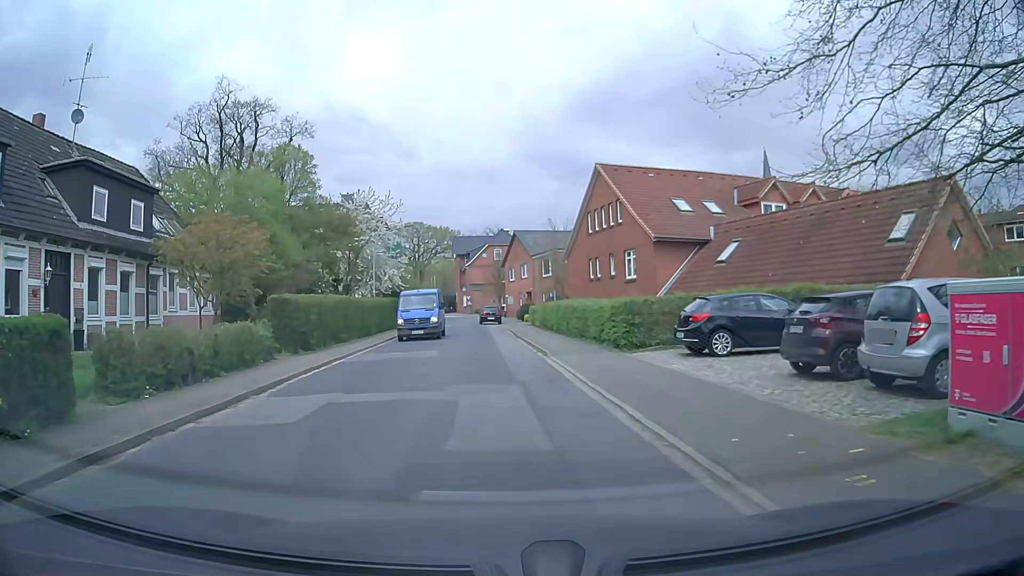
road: residential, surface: asphalt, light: Day
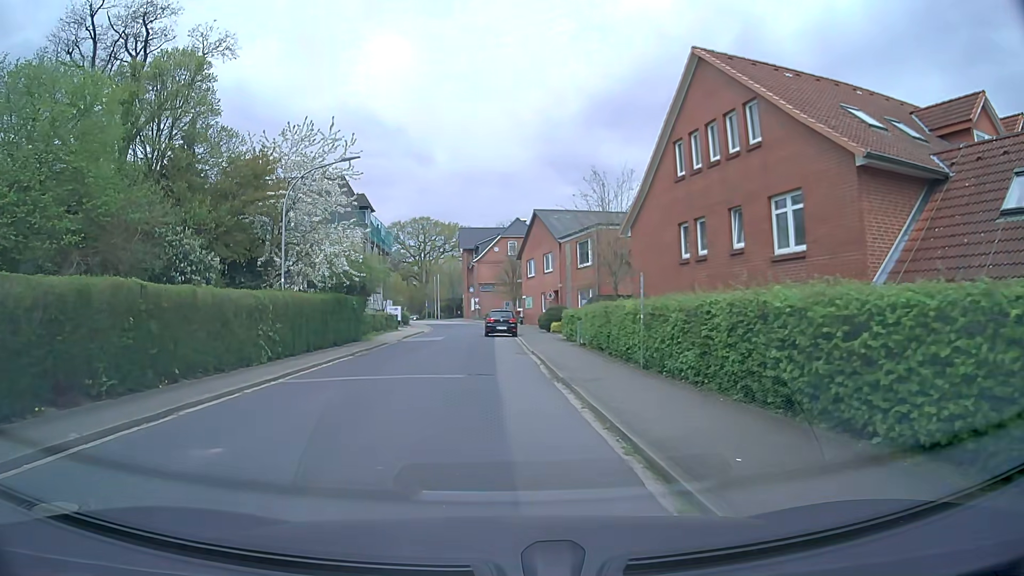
(-0.2, +18.2) m; -1°
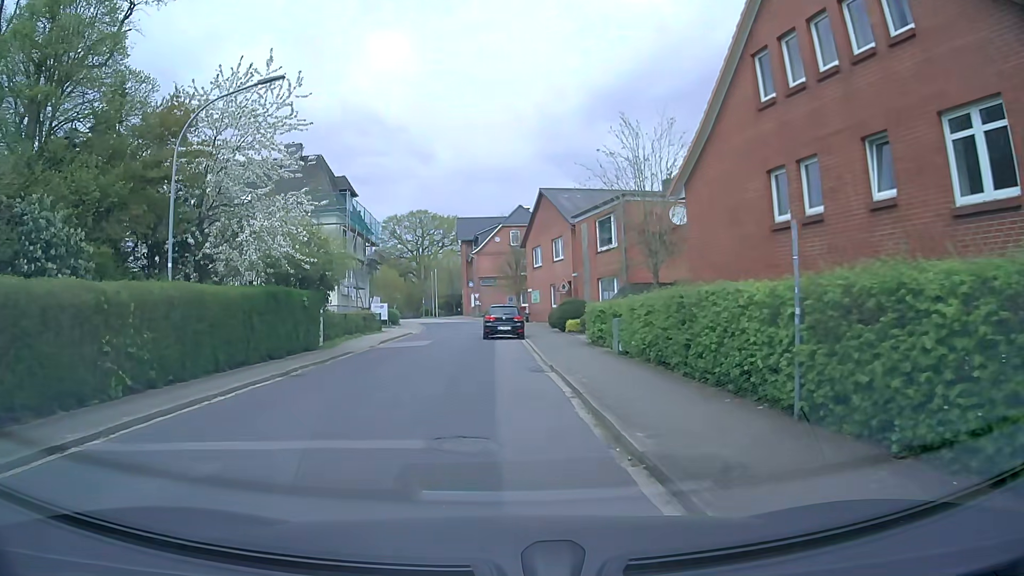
(0.0, +7.6) m; 0°
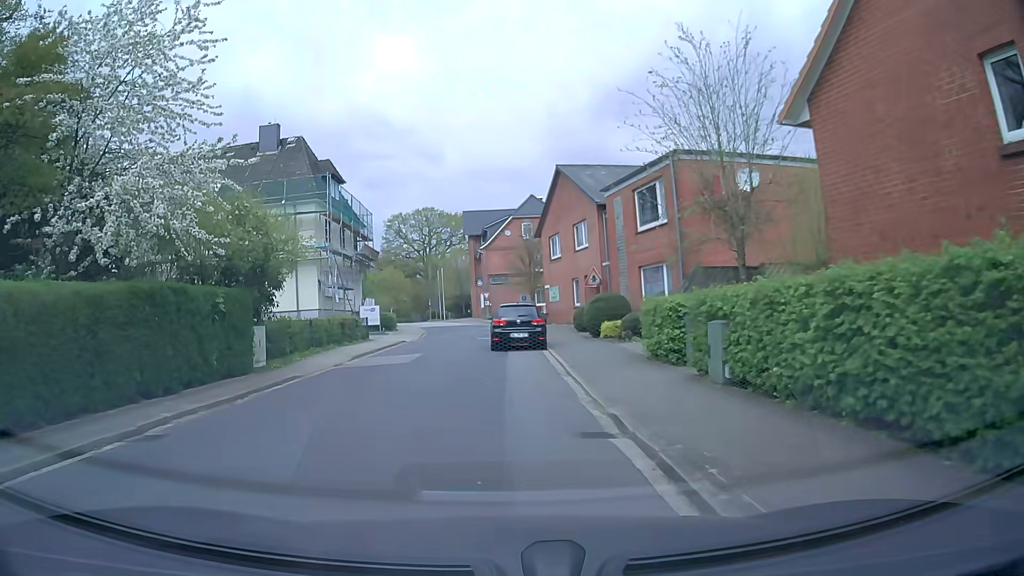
(-0.1, +7.4) m; -1°
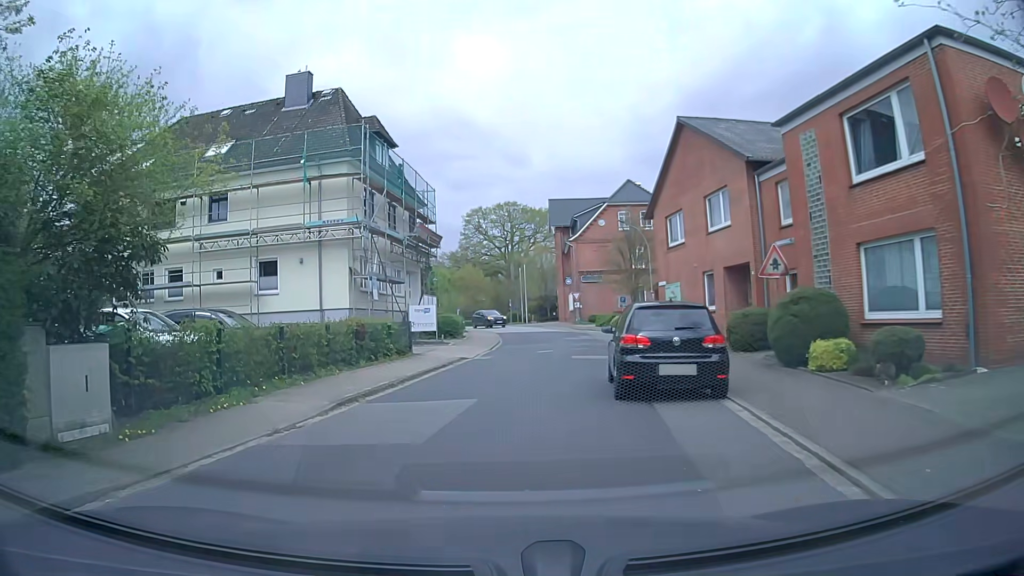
(-0.6, +10.9) m; -7°
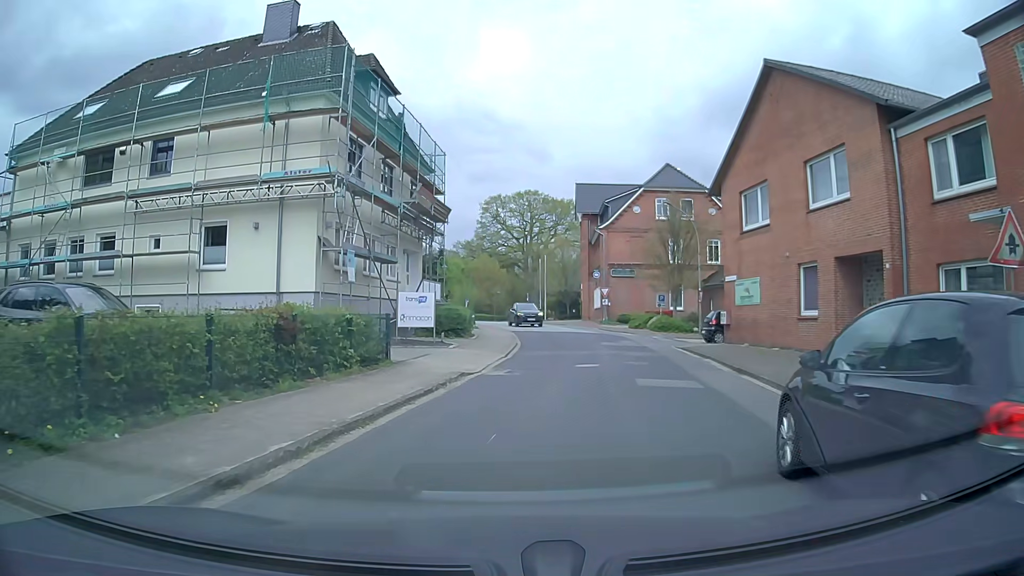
(-0.2, +7.5) m; -1°
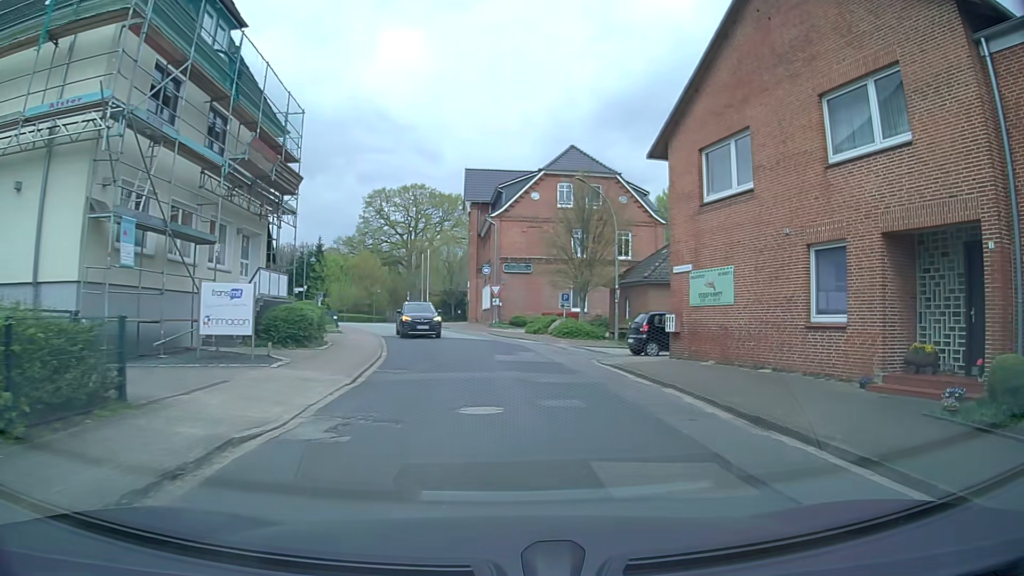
(+0.4, +7.3) m; +10°
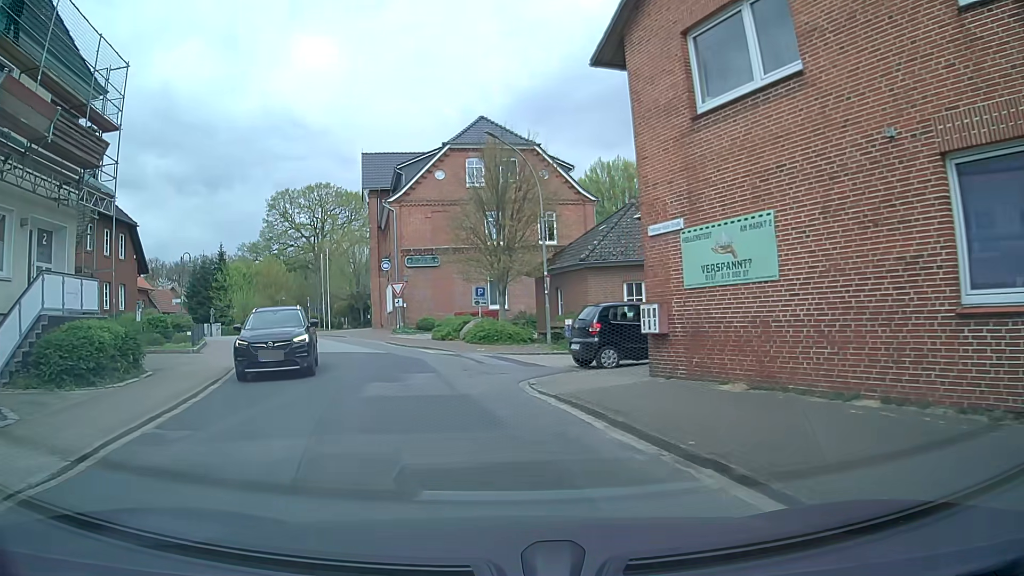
(+0.6, +7.3) m; +7°
(-1, +10) (-3, +20) (-7, +29) (-11, +38) (-17, +46) (-26, +49) (-36, +47) (-46, +46) (-56, +44) (-65, +42) m
